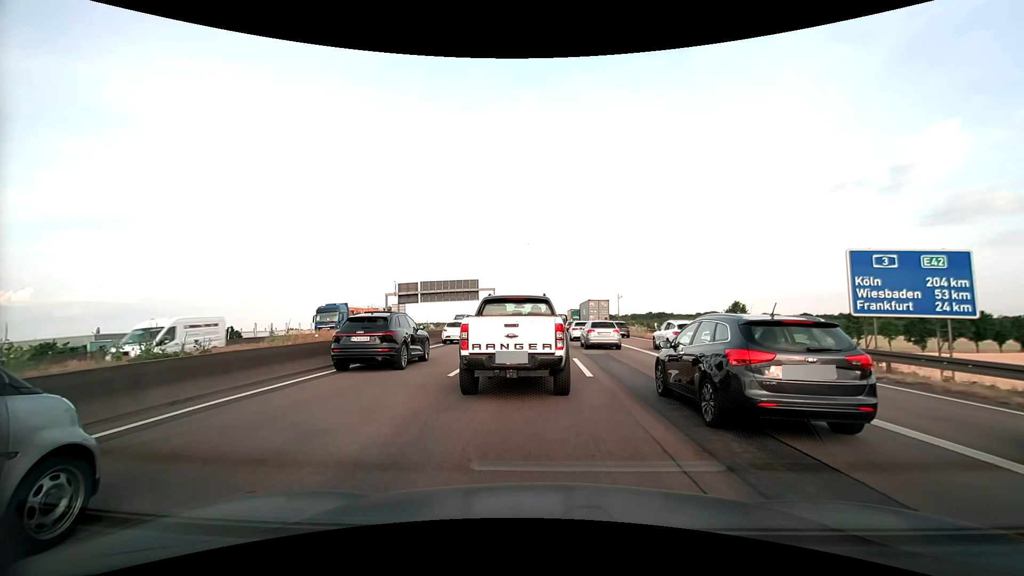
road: motorway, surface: asphalt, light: Day
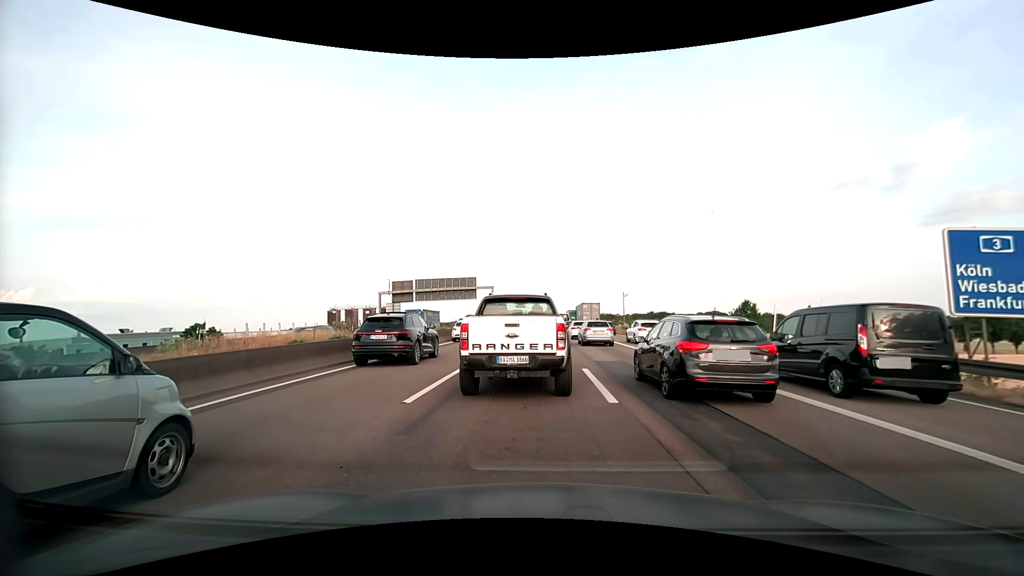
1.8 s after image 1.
(0.0, +4.0) m; -2°
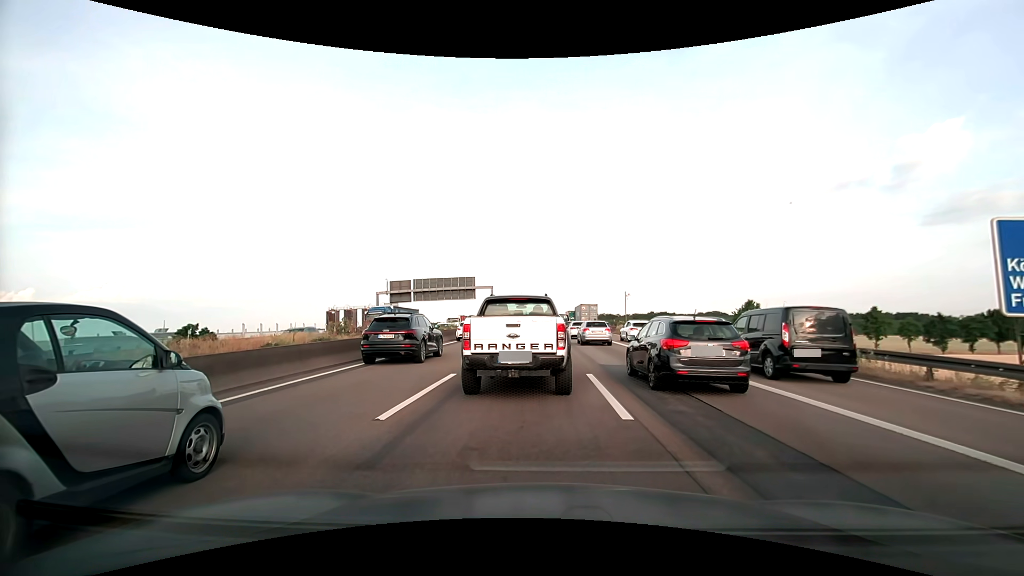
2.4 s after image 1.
(0.0, +1.4) m; +1°
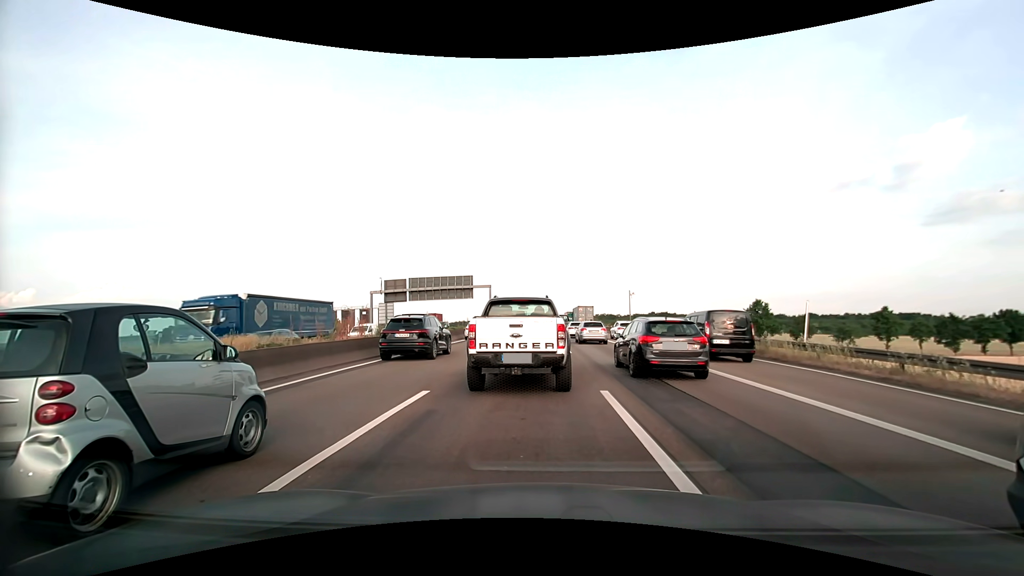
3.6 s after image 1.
(0.0, +3.1) m; +1°
(0, +10) (0, +20) (0, +30) (0, +40) (-1, +50) (-1, +60) (-1, +70) (-1, +80) (-1, +90) (-1, +100) m
